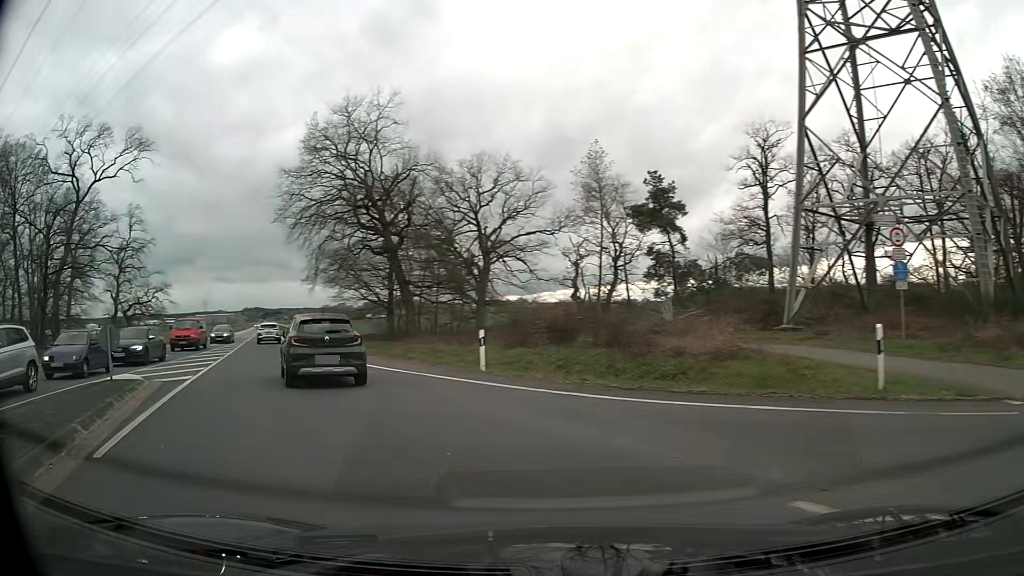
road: secondary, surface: asphalt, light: Day
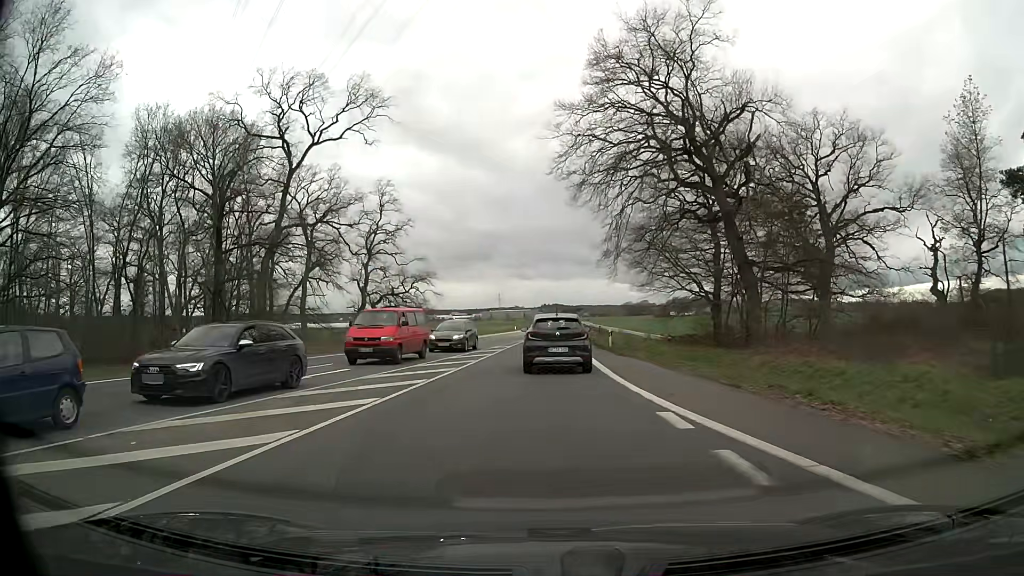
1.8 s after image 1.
(-4.2, +14.4) m; -26°
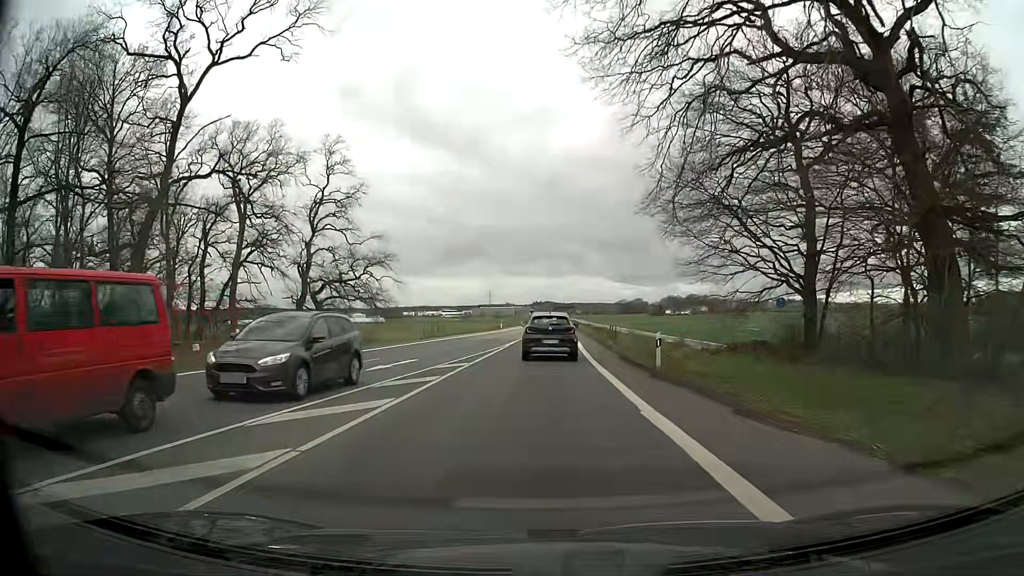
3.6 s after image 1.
(+0.1, +17.9) m; +1°
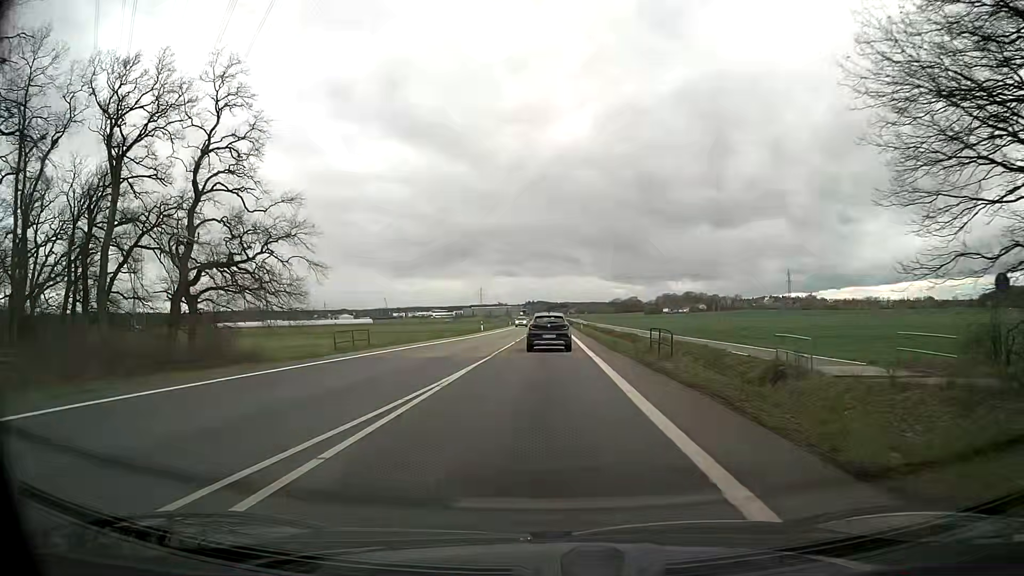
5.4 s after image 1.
(+0.1, +21.1) m; +1°
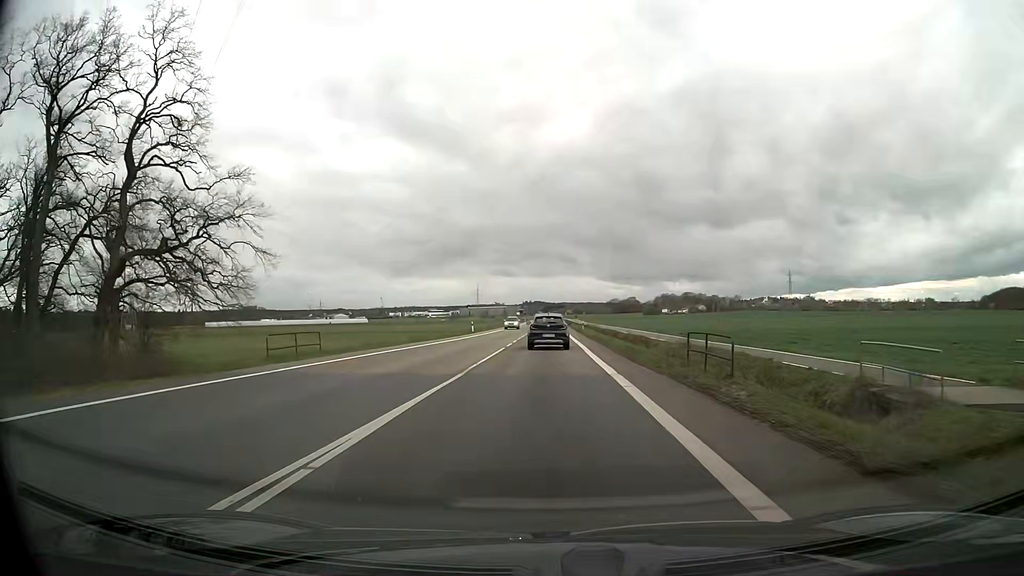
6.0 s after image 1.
(0.0, +7.7) m; 0°
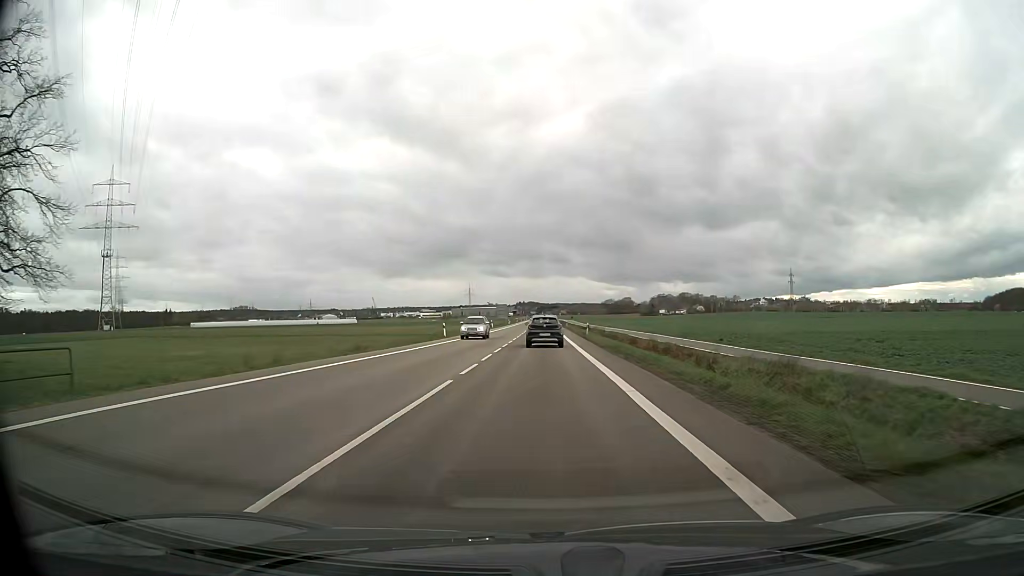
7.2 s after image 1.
(+0.2, +16.4) m; +1°
